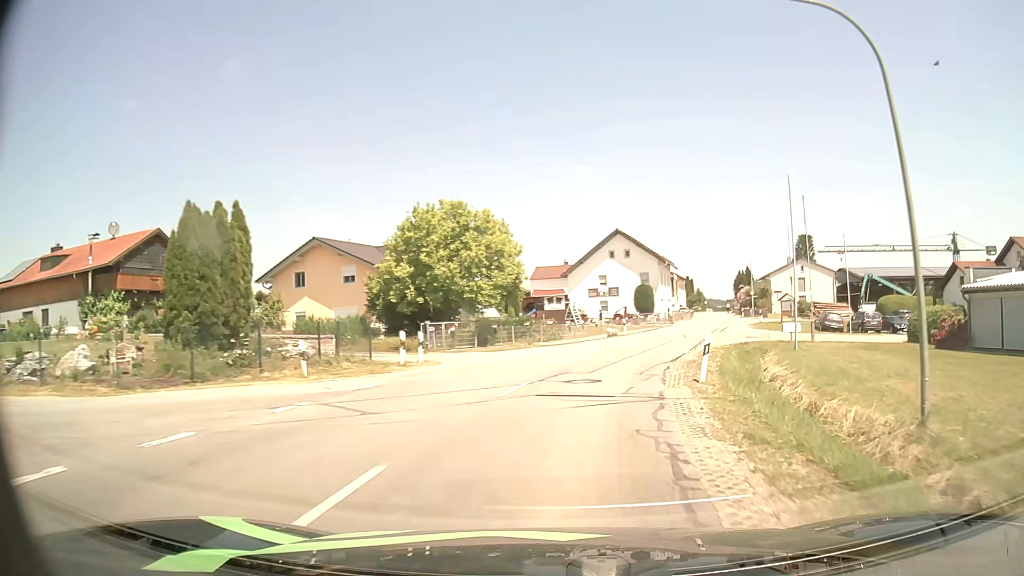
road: secondary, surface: asphalt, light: Day
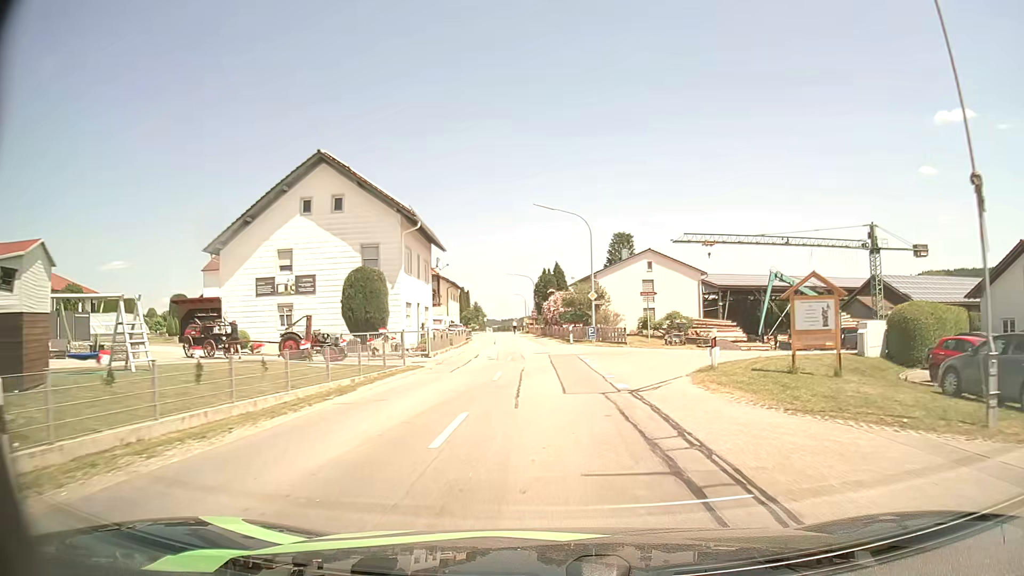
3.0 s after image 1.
(+7.6, +38.2) m; +20°
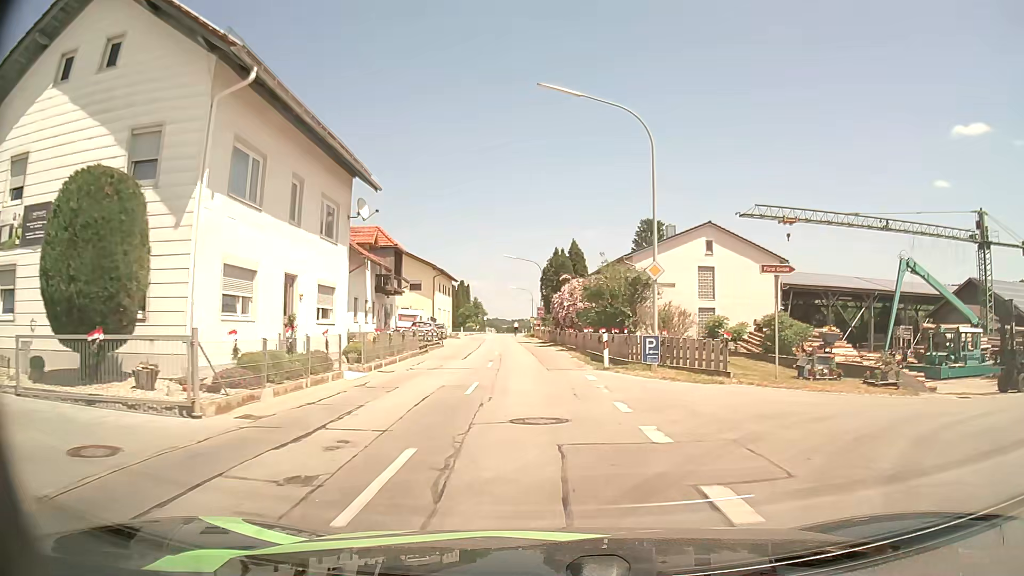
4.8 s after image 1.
(-0.1, +20.7) m; -1°
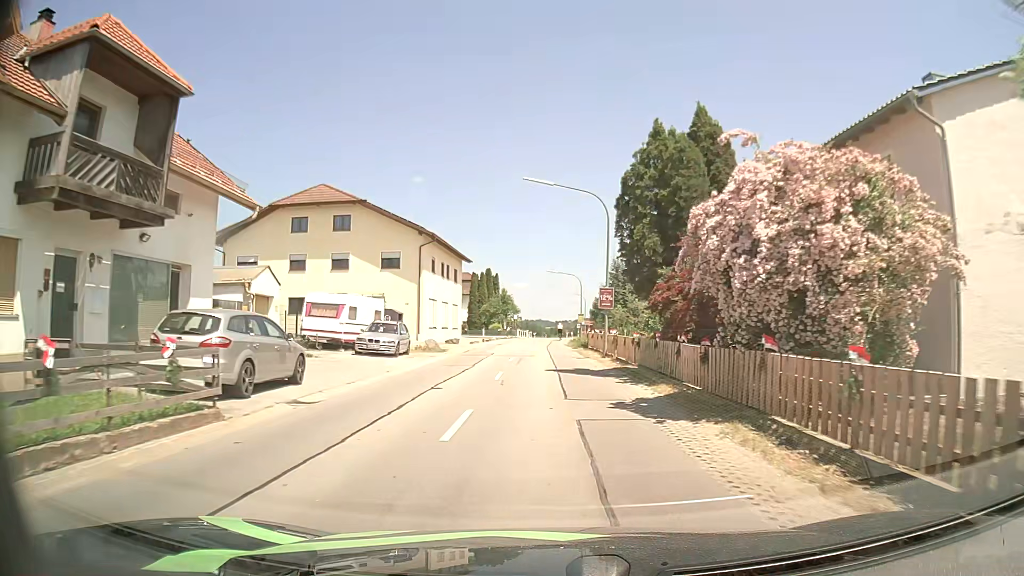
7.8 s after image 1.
(-1.2, +32.2) m; -4°
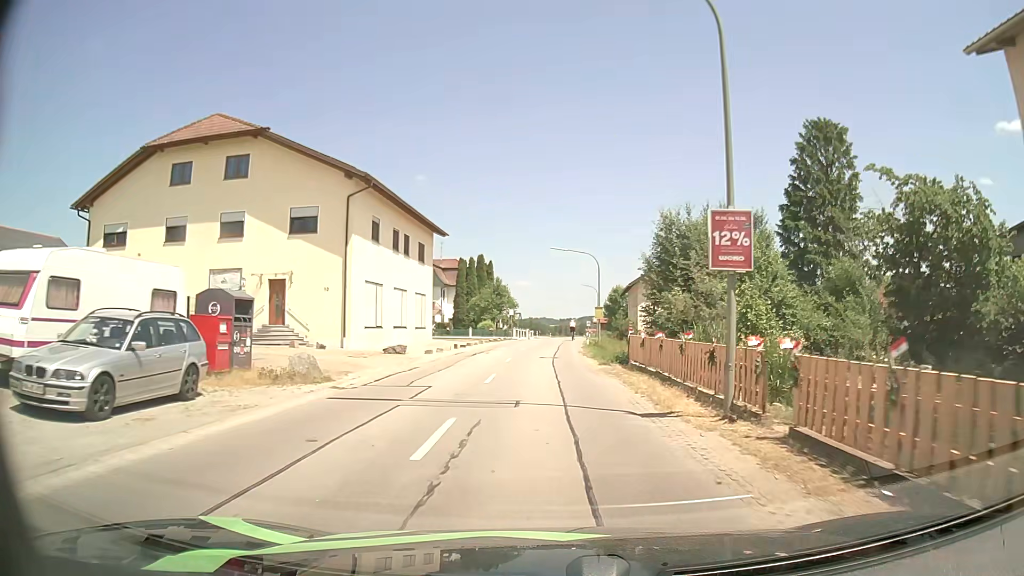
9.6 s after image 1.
(0.0, +19.1) m; -1°
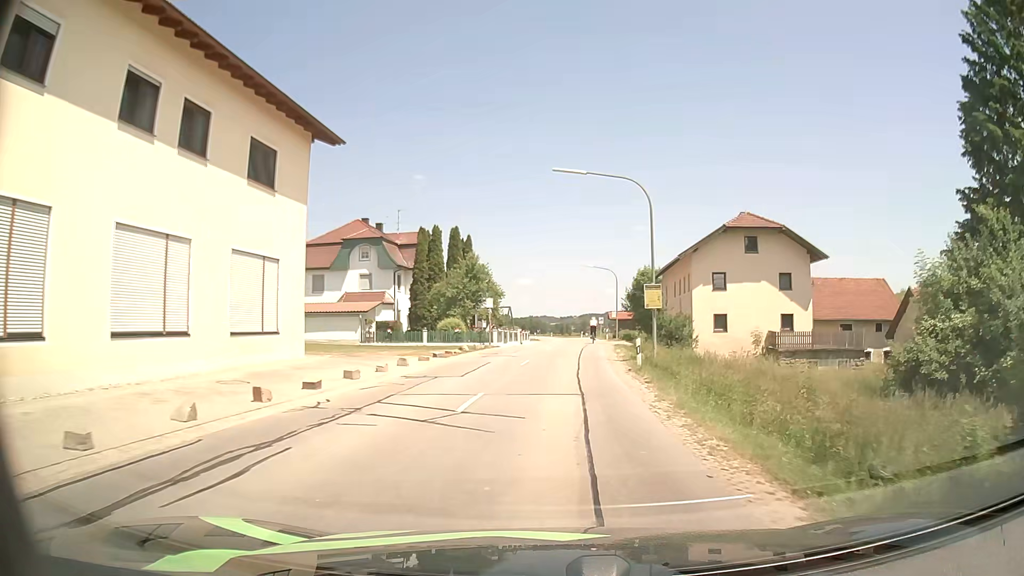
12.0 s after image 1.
(+0.2, +25.7) m; +1°
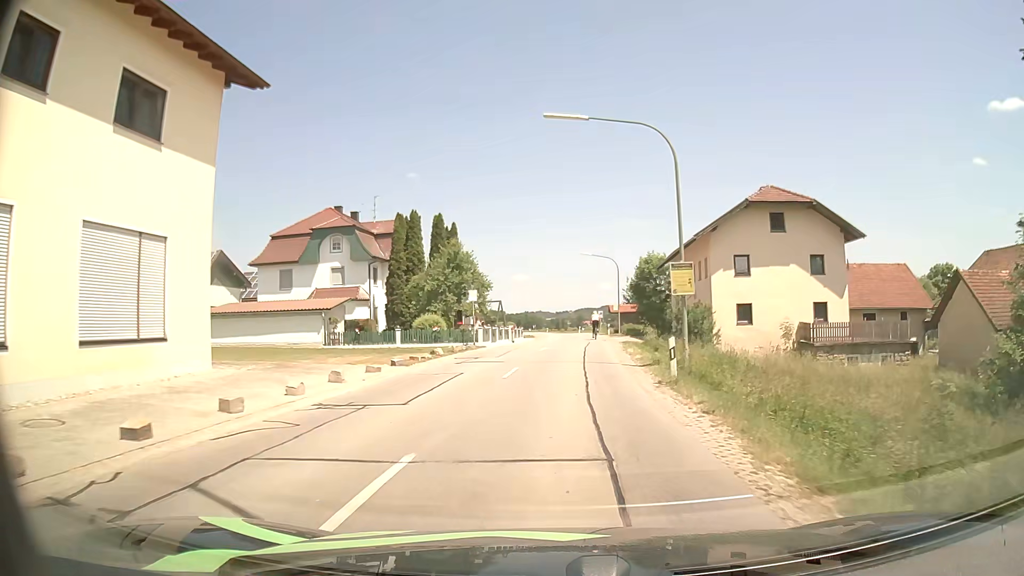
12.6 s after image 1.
(0.0, +6.3) m; 0°
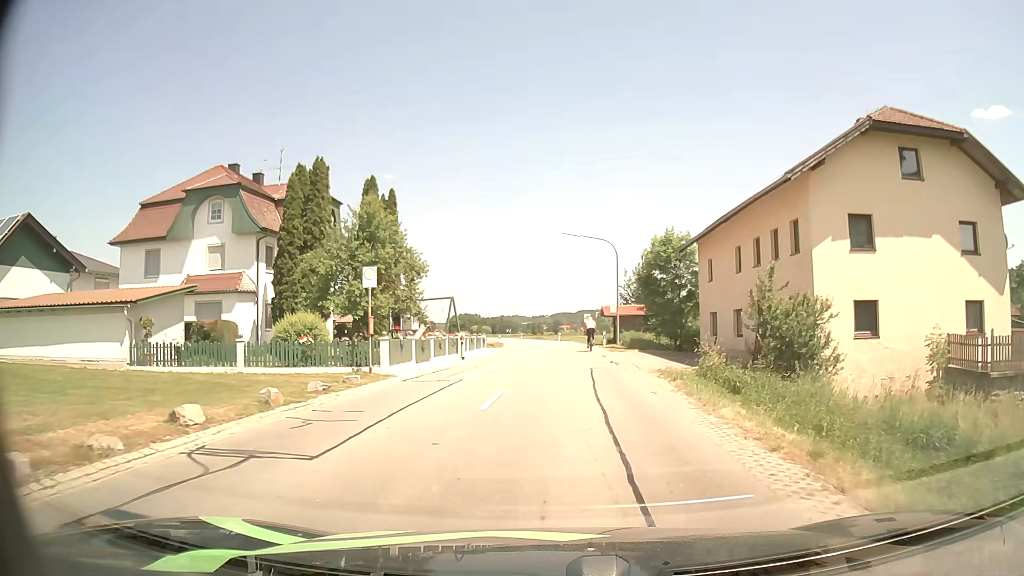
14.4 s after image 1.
(+0.3, +16.6) m; +2°
(0, +10) (0, +20) (+1, +30) (+1, +40) (+1, +50) (0, +60) (-1, +70) (-3, +80) (-4, +90) (-5, +100) m
